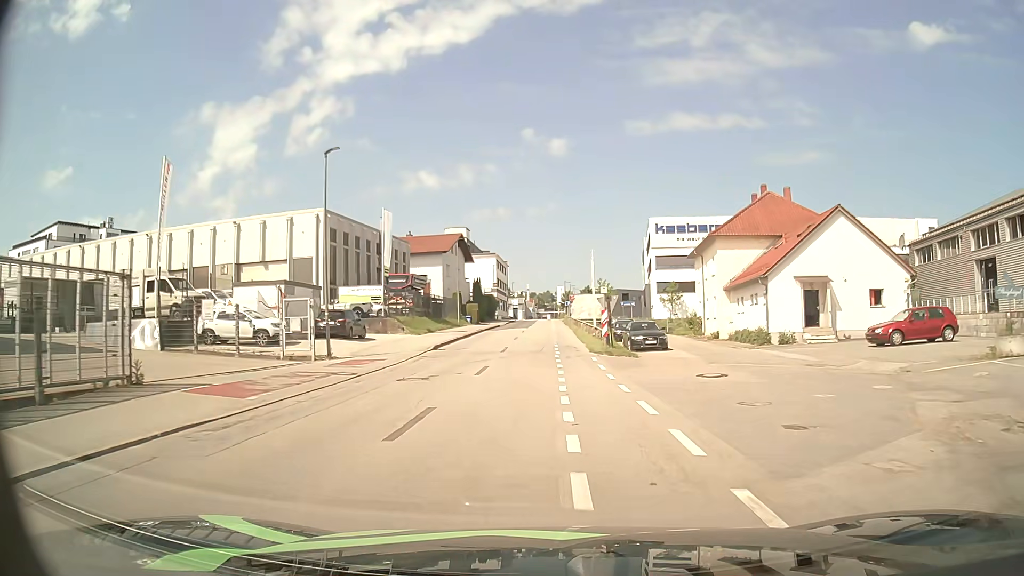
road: residential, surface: asphalt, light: Day
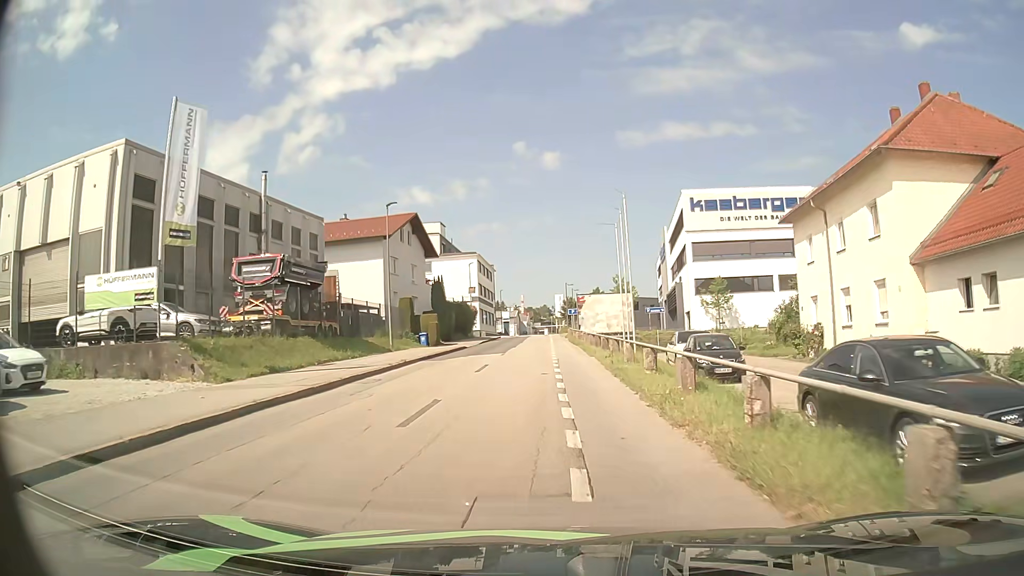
(-0.2, +26.2) m; 0°
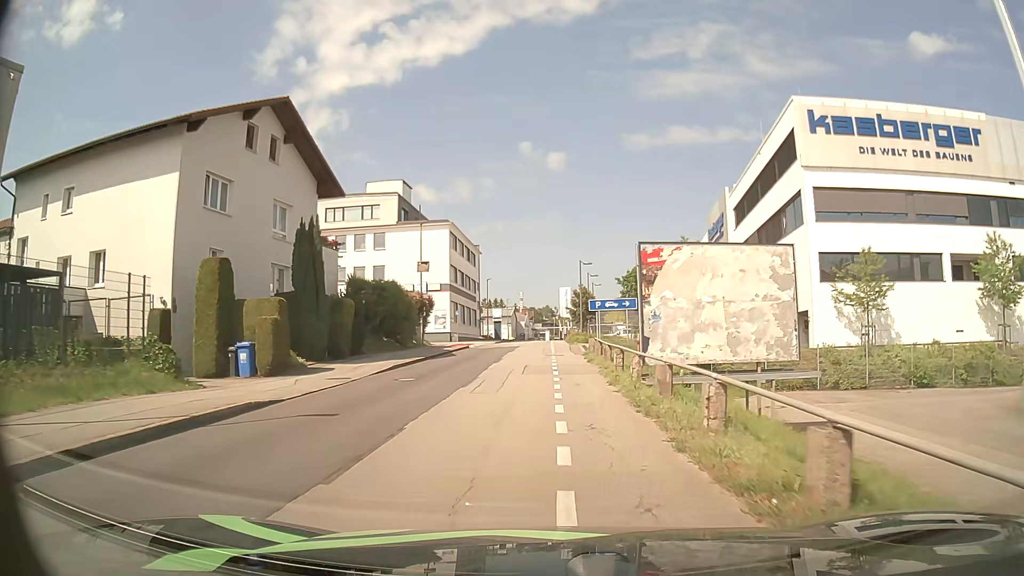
(-0.3, +30.7) m; 0°
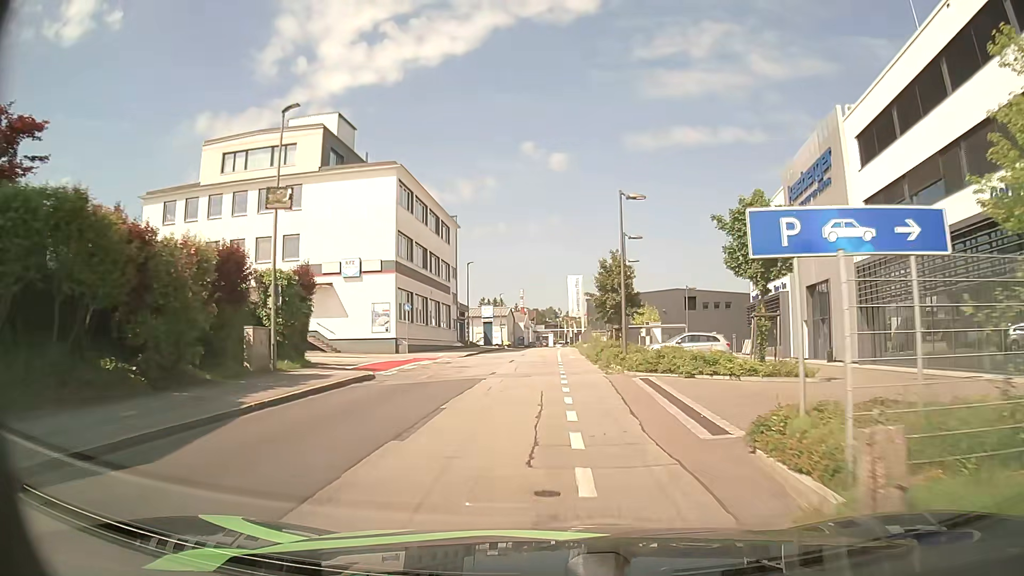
(-0.3, +25.5) m; 0°
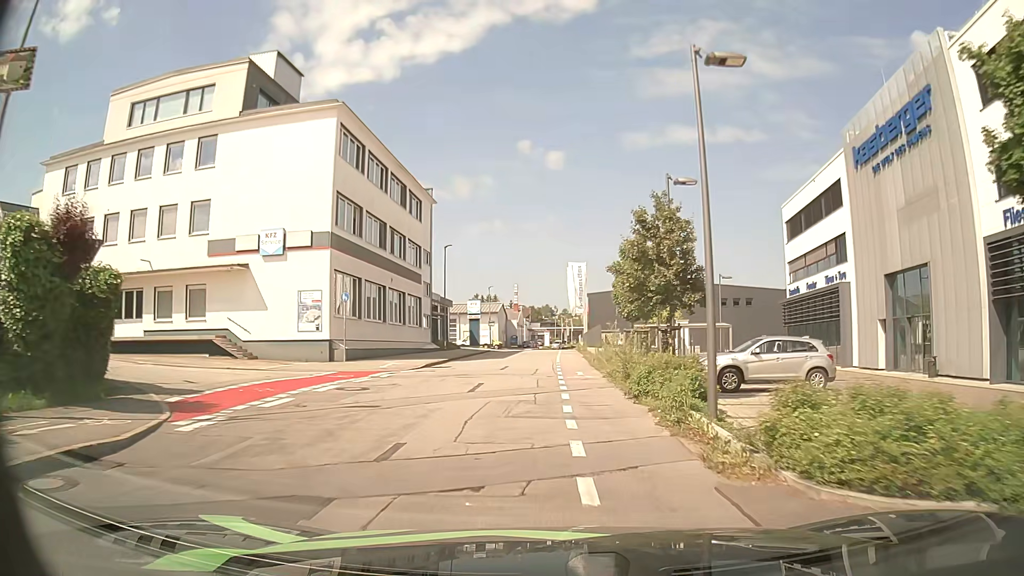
(-0.1, +12.4) m; 0°
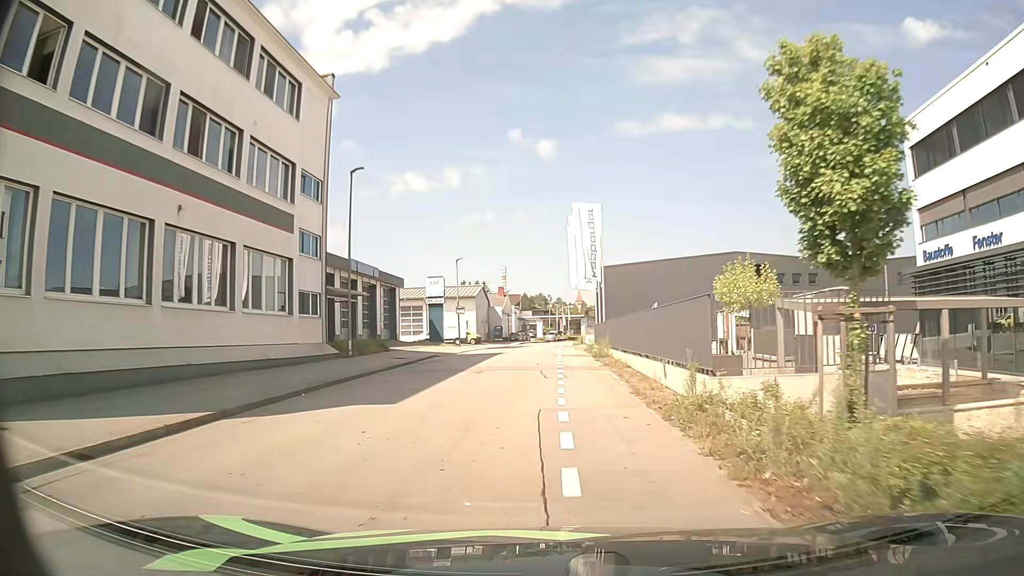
(+0.1, +24.2) m; +1°
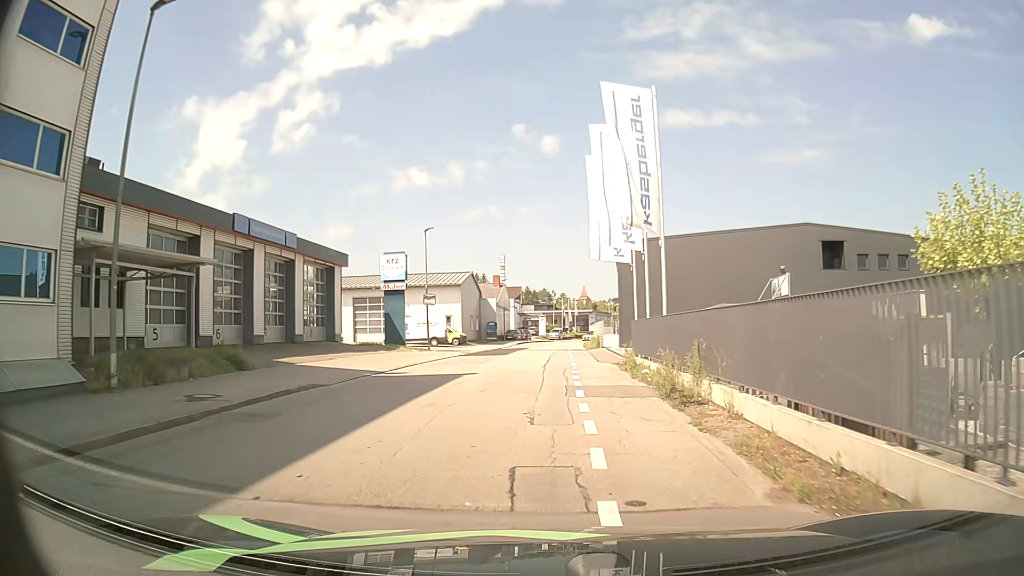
(-0.3, +17.2) m; -1°
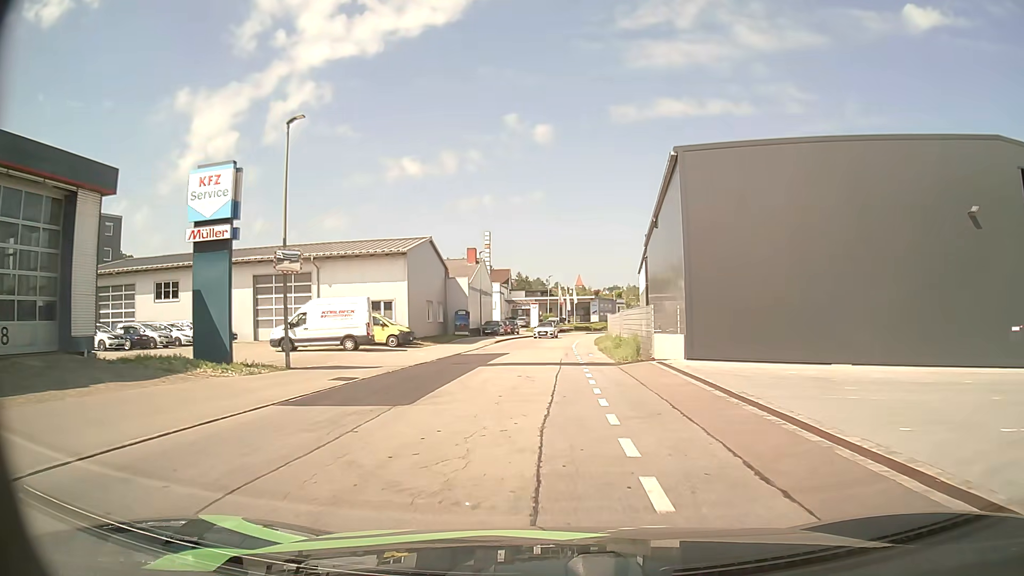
(+0.2, +23.5) m; +1°
(0, +10) (0, +20) (0, +30) (+1, +40) (+2, +50) (+3, +60) (+4, +70) (+6, +80) (+8, +89) (+11, +99) m
